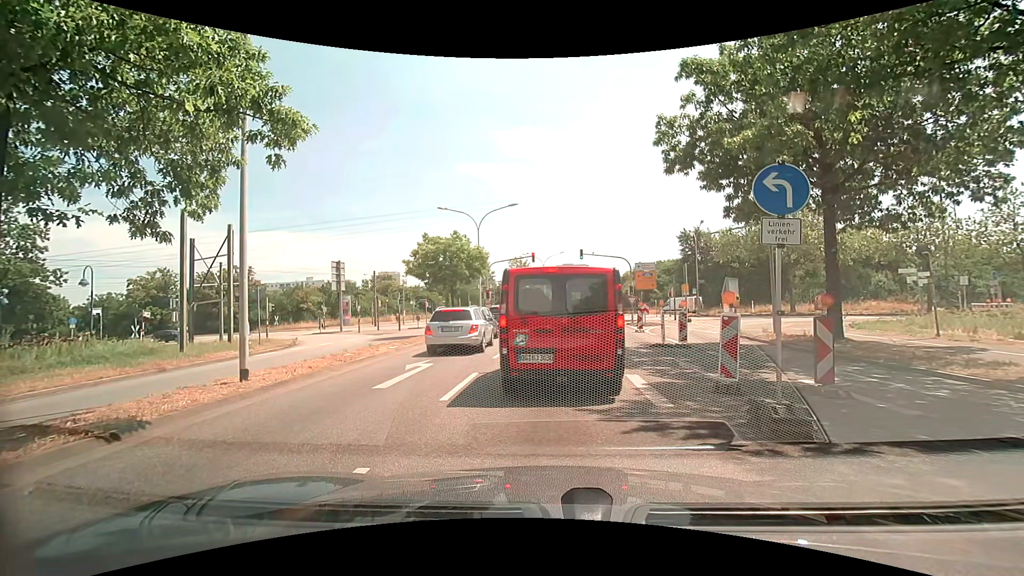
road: secondary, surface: asphalt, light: Day
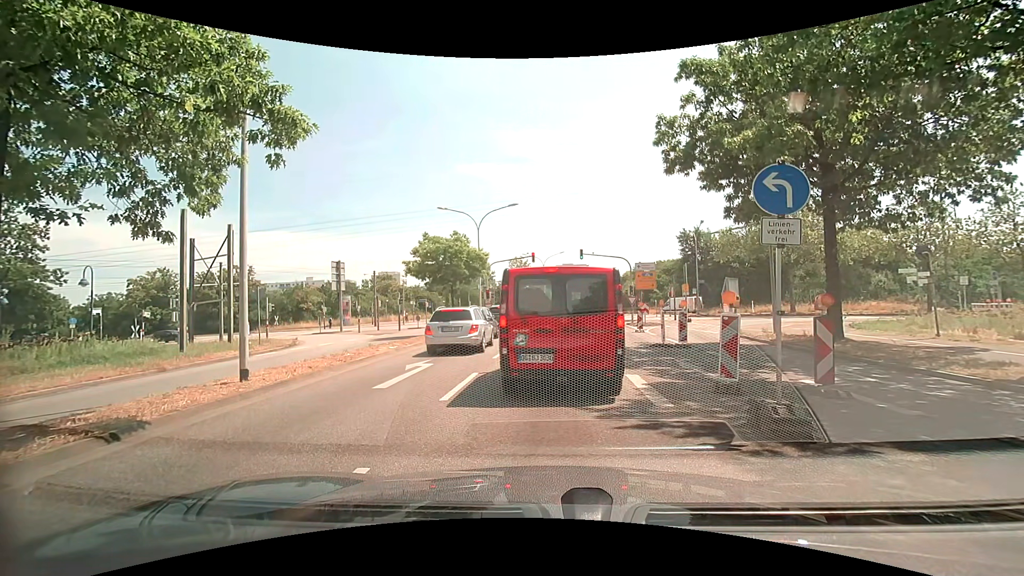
(0.0, 0.0) m; 0°
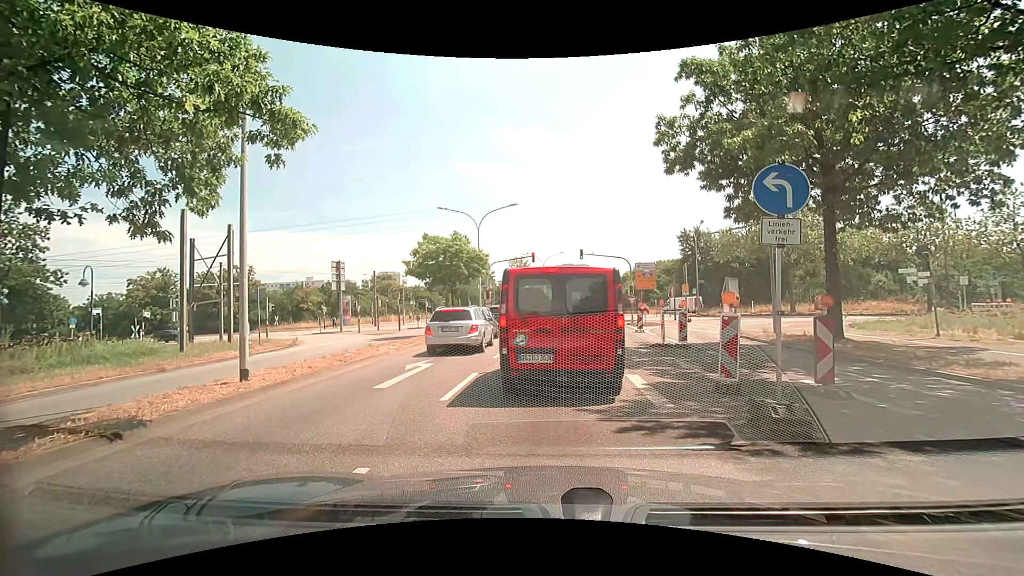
(0.0, 0.0) m; 0°
(0, +10) (0, +20) (0, +30) (+1, +40) (+1, +50) (-2, +60) (-7, +68) (-16, +72) (-26, +74) (-36, +75) m
